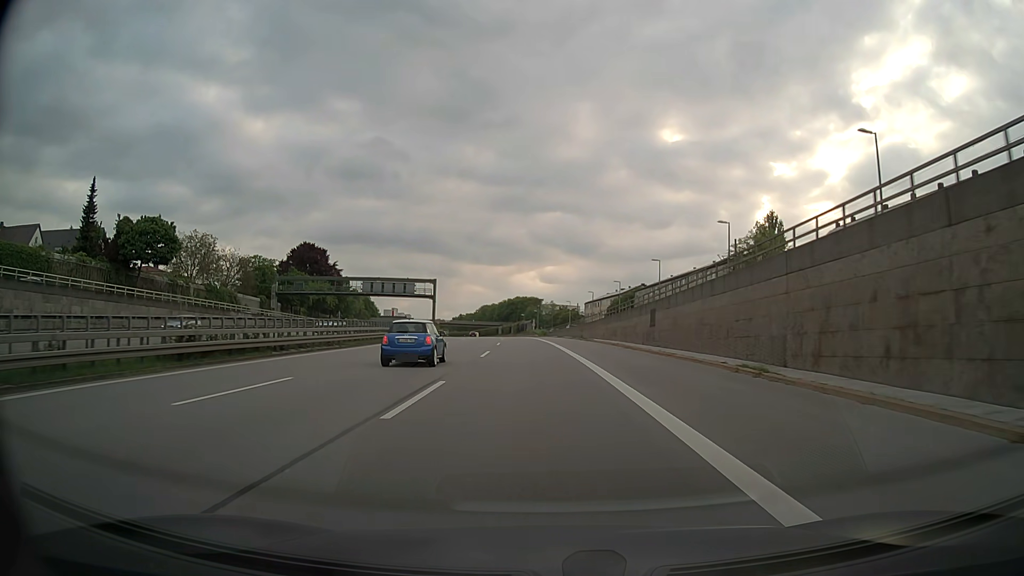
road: motorway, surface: asphalt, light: Day
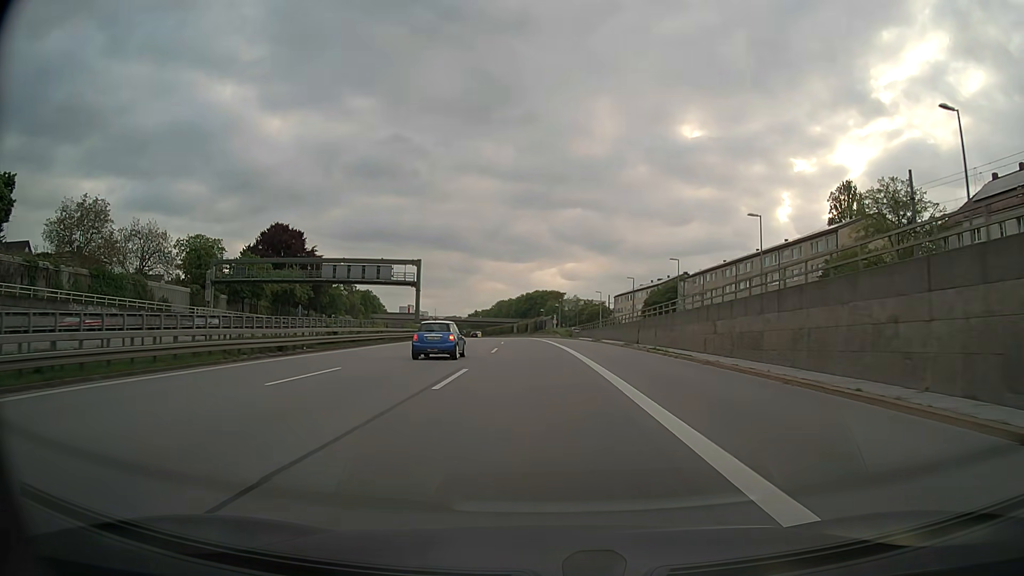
(-0.6, +31.8) m; -2°
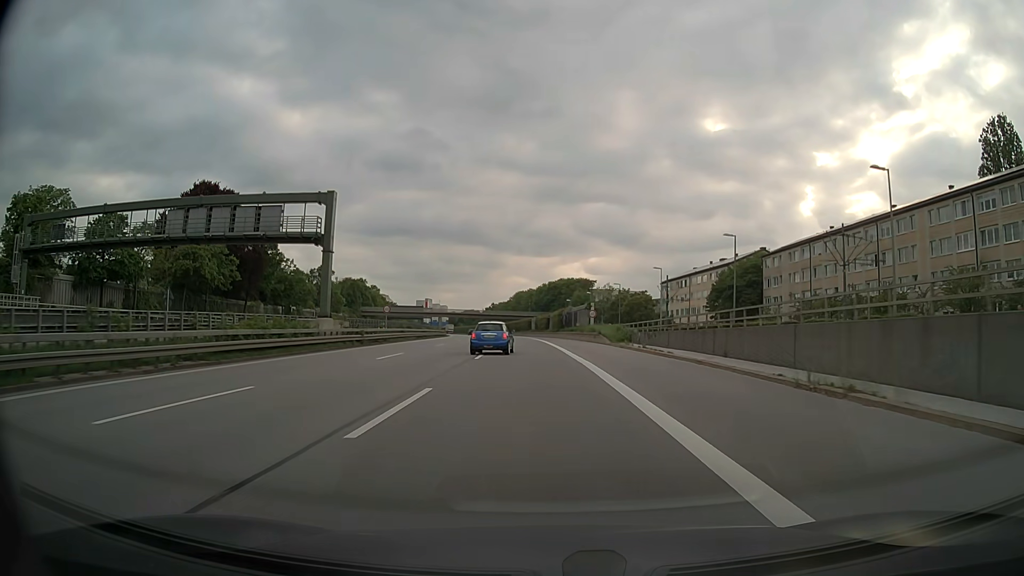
(-0.7, +42.8) m; -2°
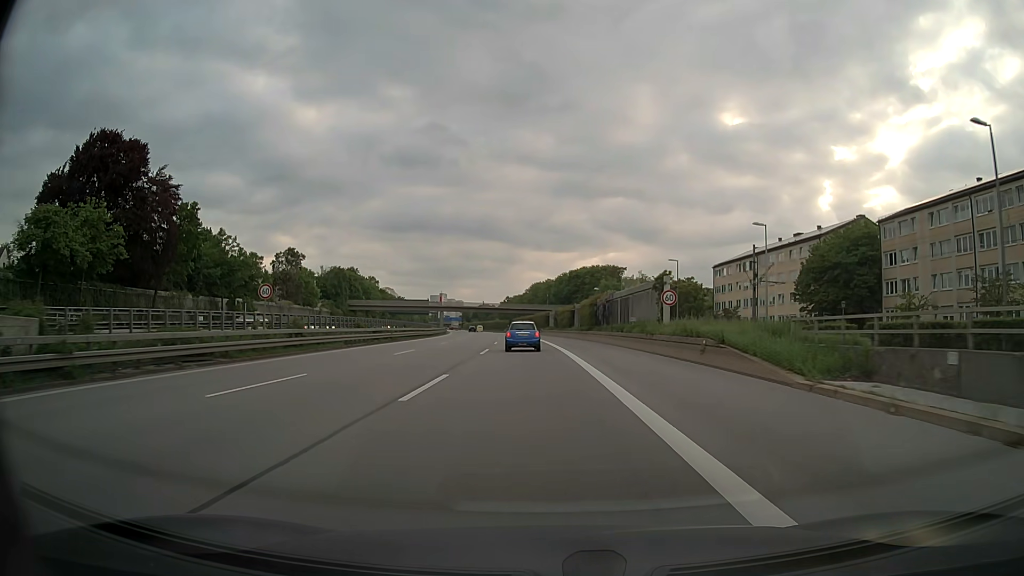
(-0.5, +32.4) m; -2°
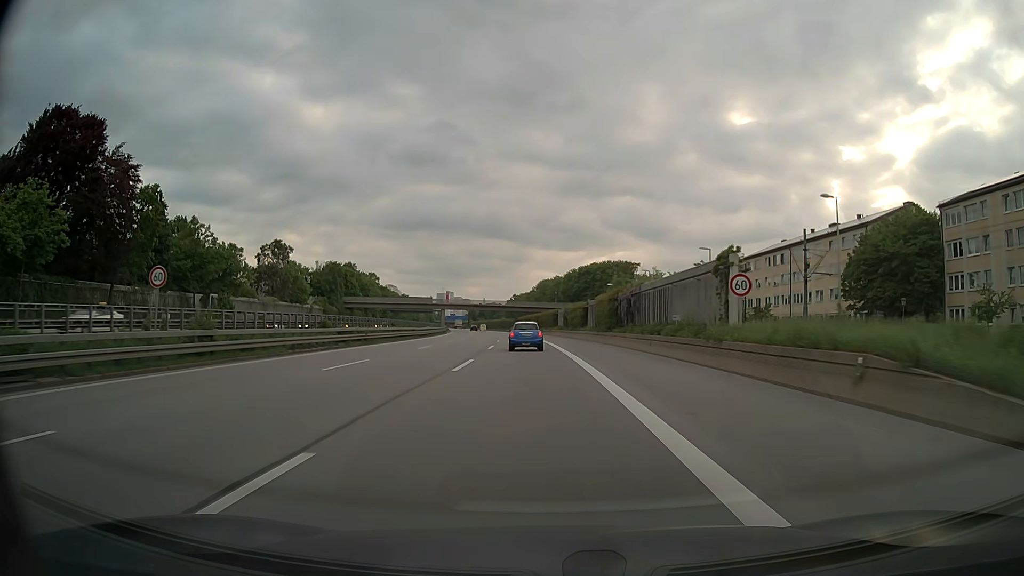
(0.0, +10.8) m; 0°
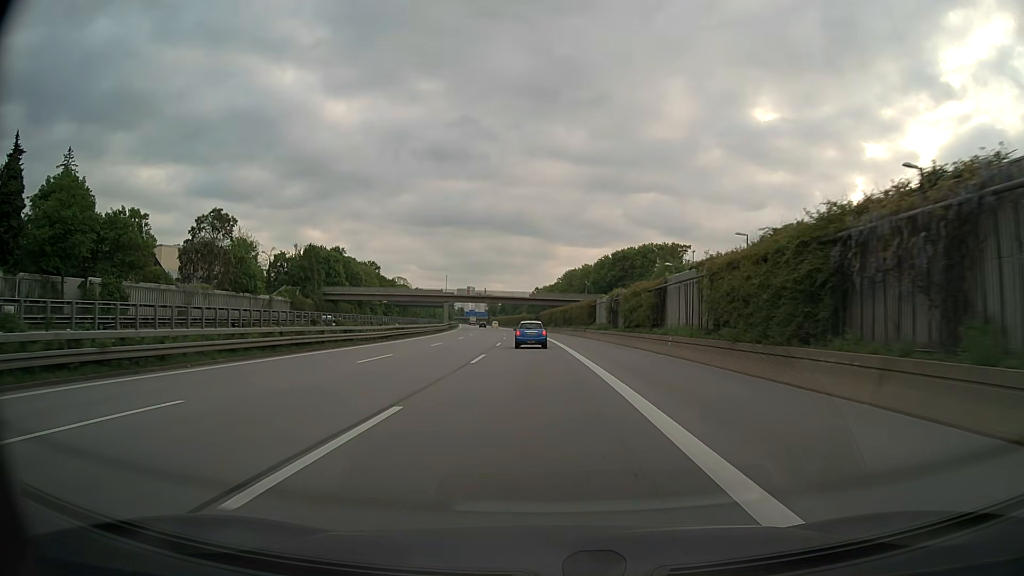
(-0.7, +32.6) m; -2°
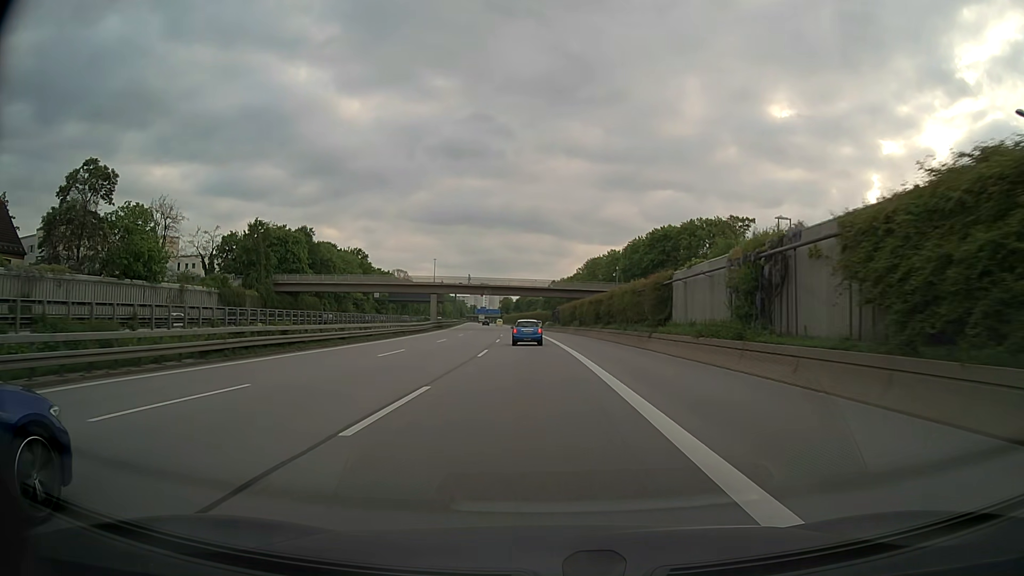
(-0.4, +32.6) m; -1°
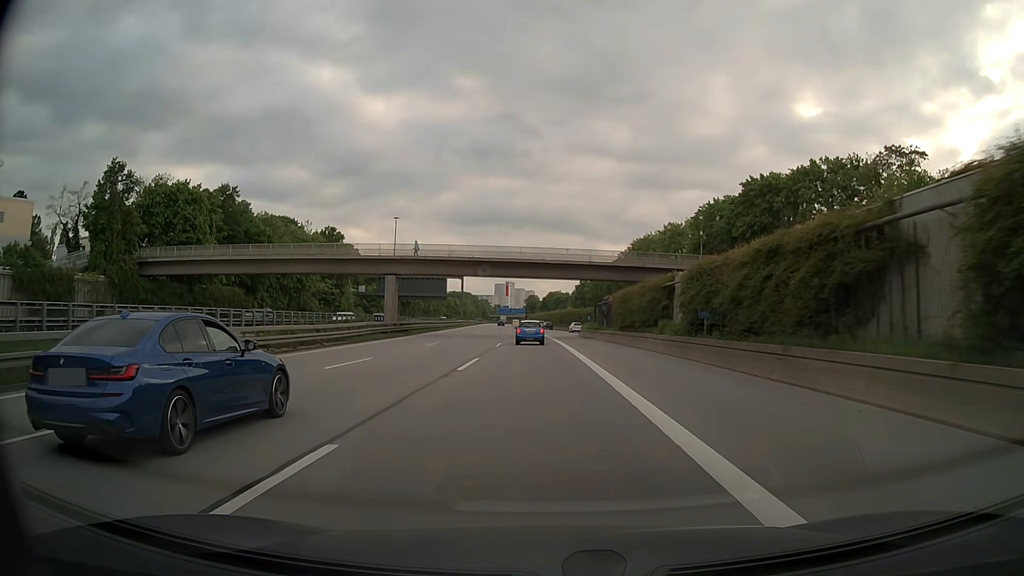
(-0.9, +43.5) m; -3°
(0, +10) (0, +20) (0, +30) (0, +40) (-1, +50) (-1, +60) (-1, +70) (-2, +80) (-2, +90) (-3, +100) m
